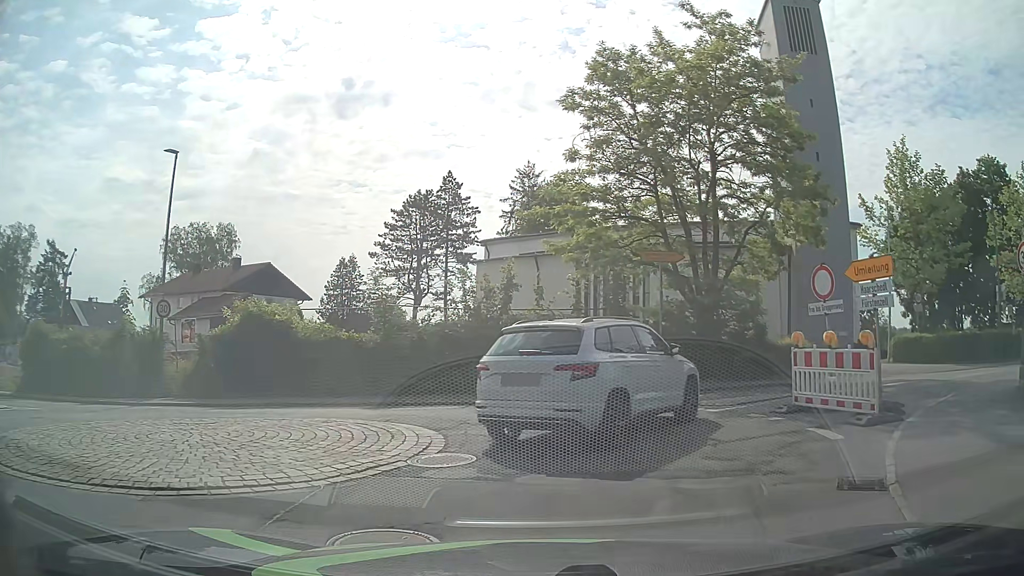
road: unclassified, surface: asphalt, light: Day
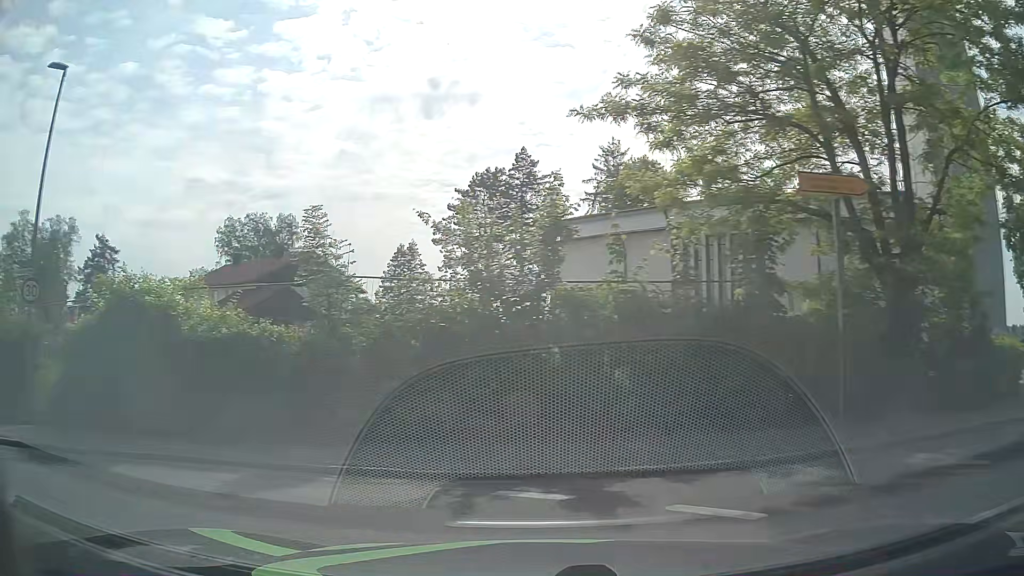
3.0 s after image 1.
(+0.3, +9.7) m; -8°
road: tertiary
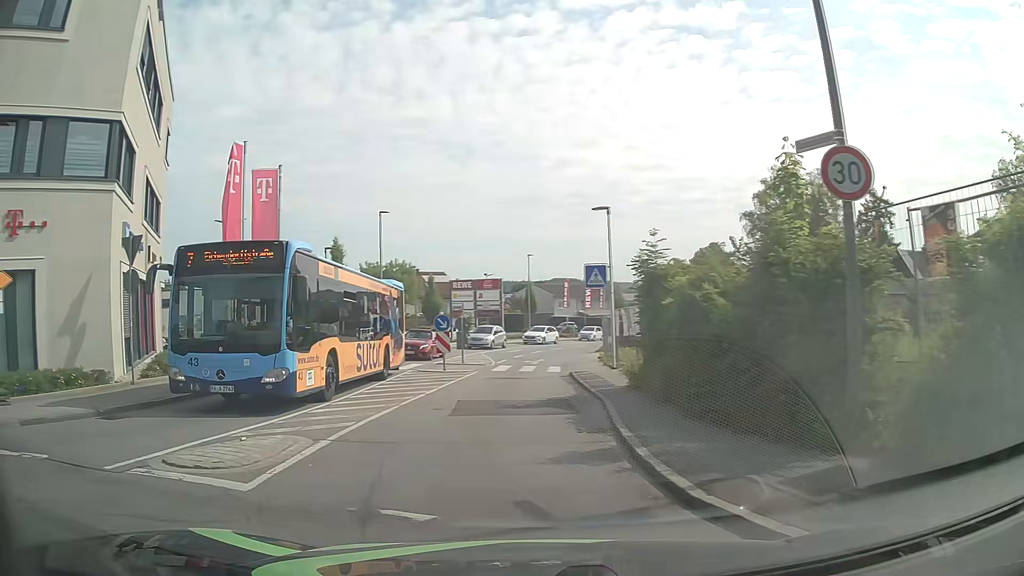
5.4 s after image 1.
(-4.7, +6.5) m; -67°
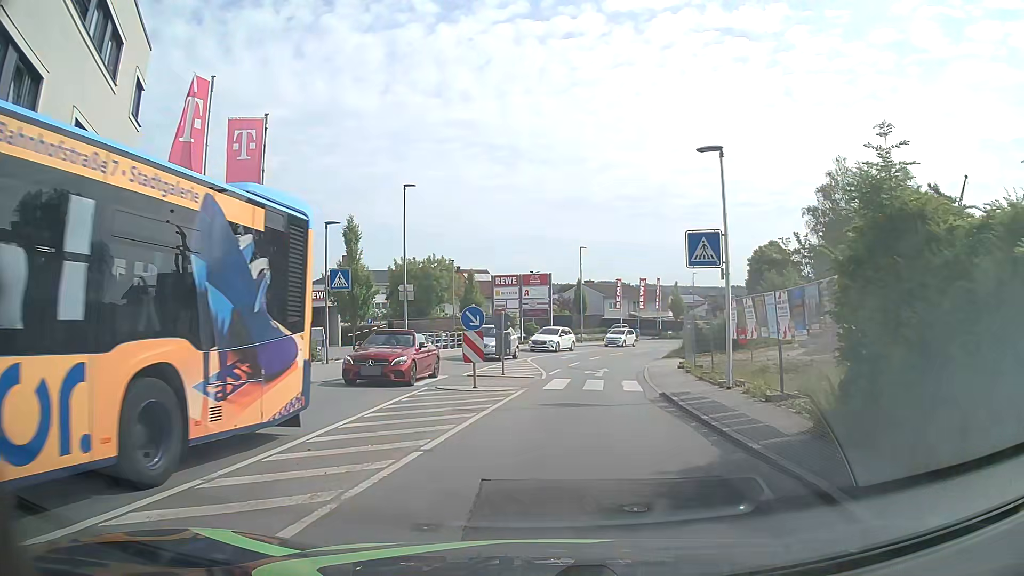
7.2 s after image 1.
(-0.8, +7.8) m; -4°
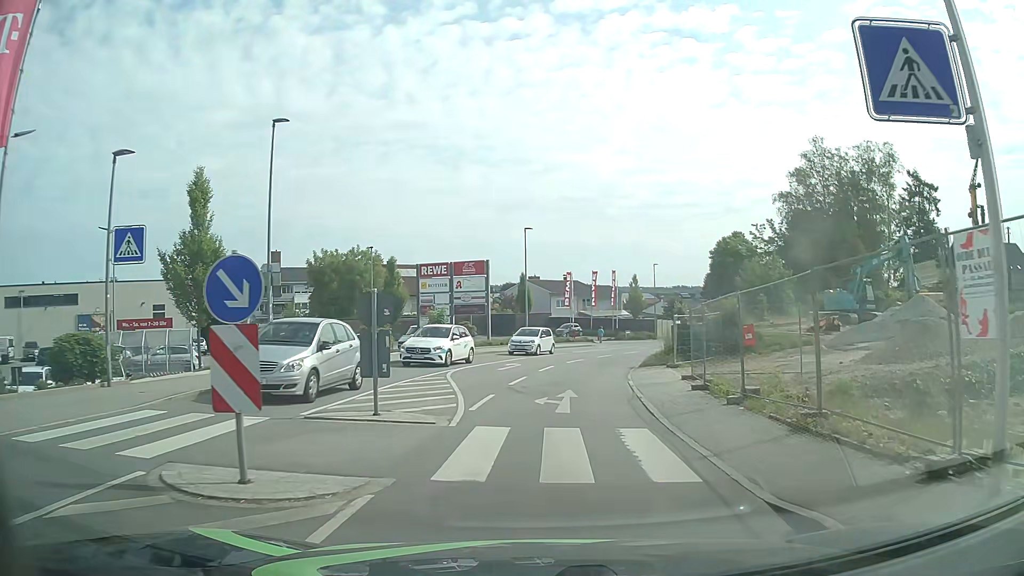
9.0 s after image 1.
(+0.3, +10.9) m; +5°
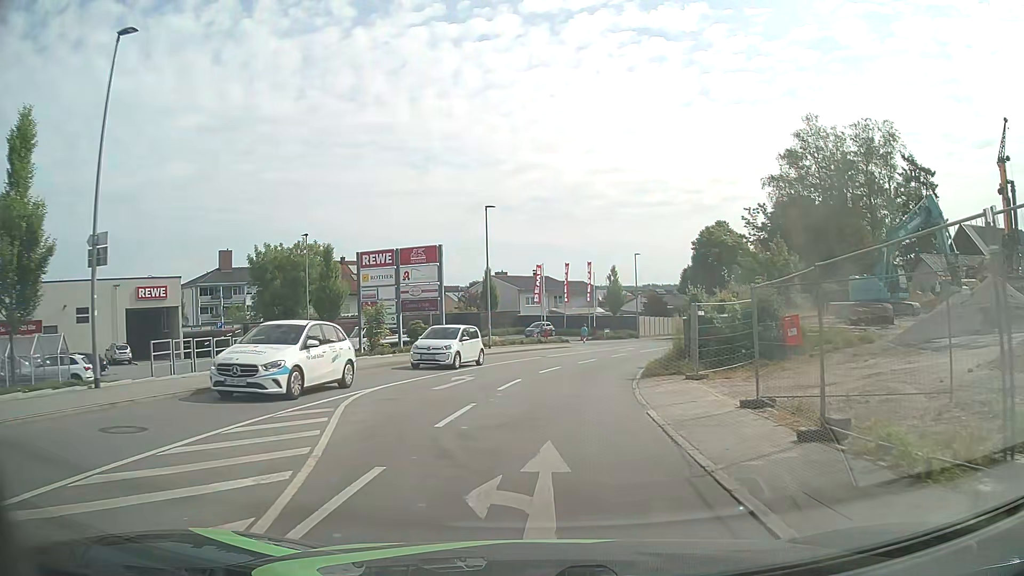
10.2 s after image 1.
(+0.1, +8.3) m; +1°
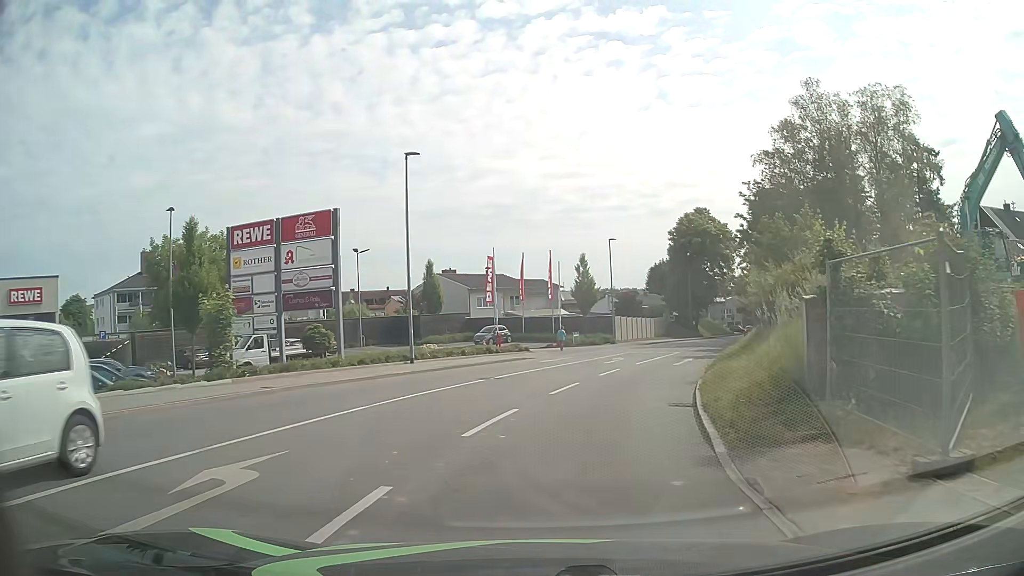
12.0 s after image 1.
(+0.4, +12.9) m; +4°
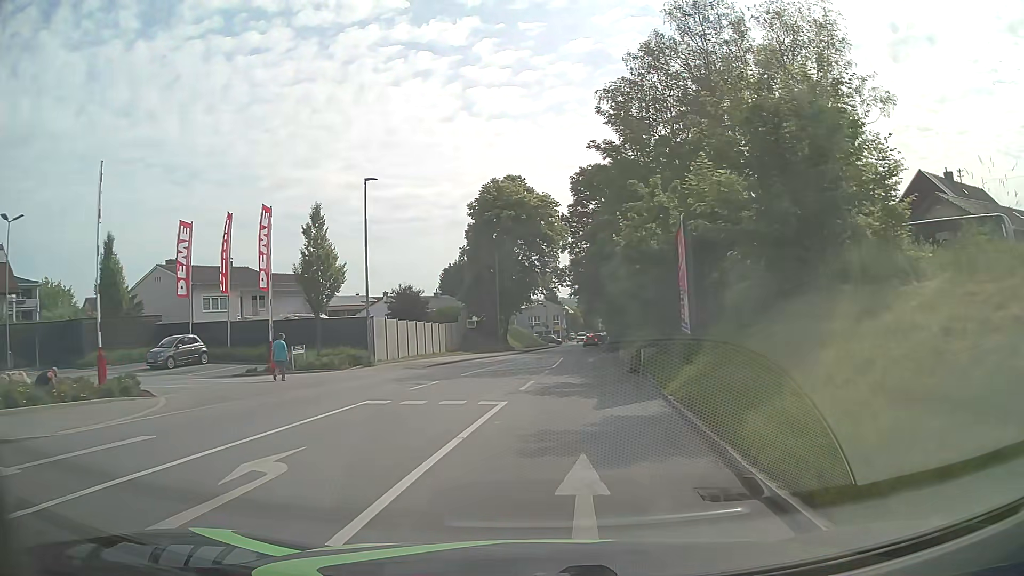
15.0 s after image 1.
(+3.6, +23.3) m; +17°
